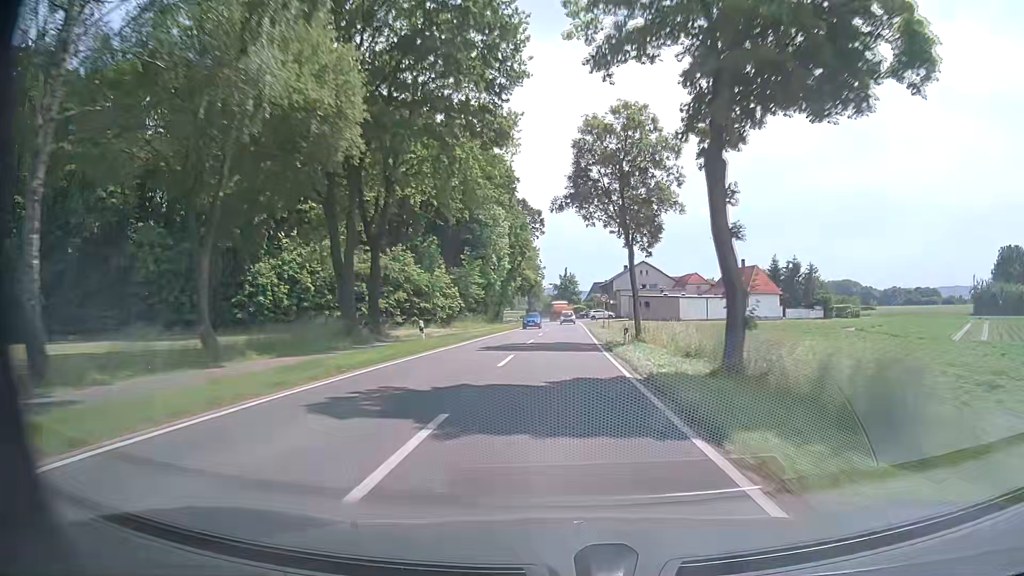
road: tertiary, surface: asphalt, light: Day
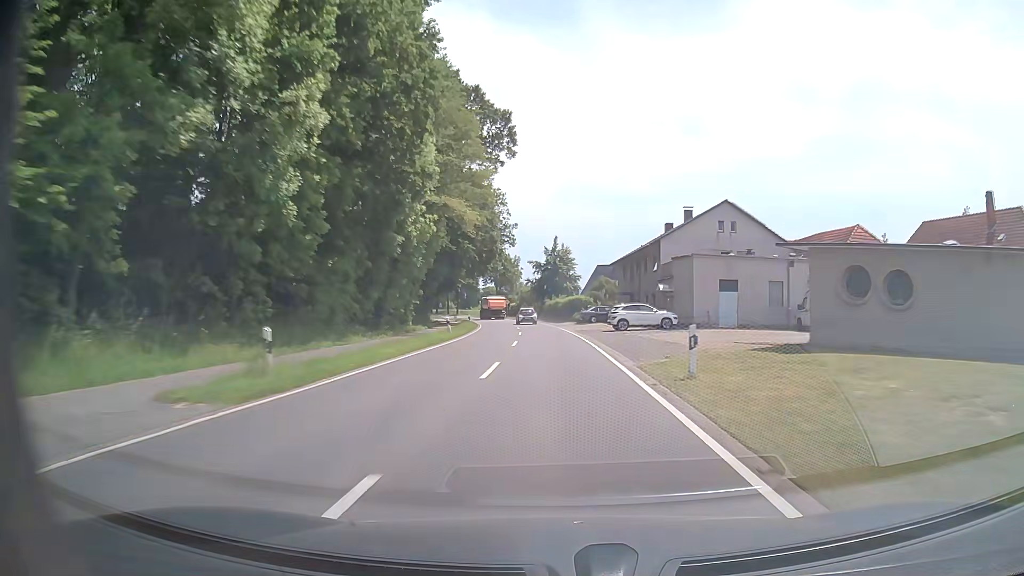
(+1.0, +63.1) m; +1°
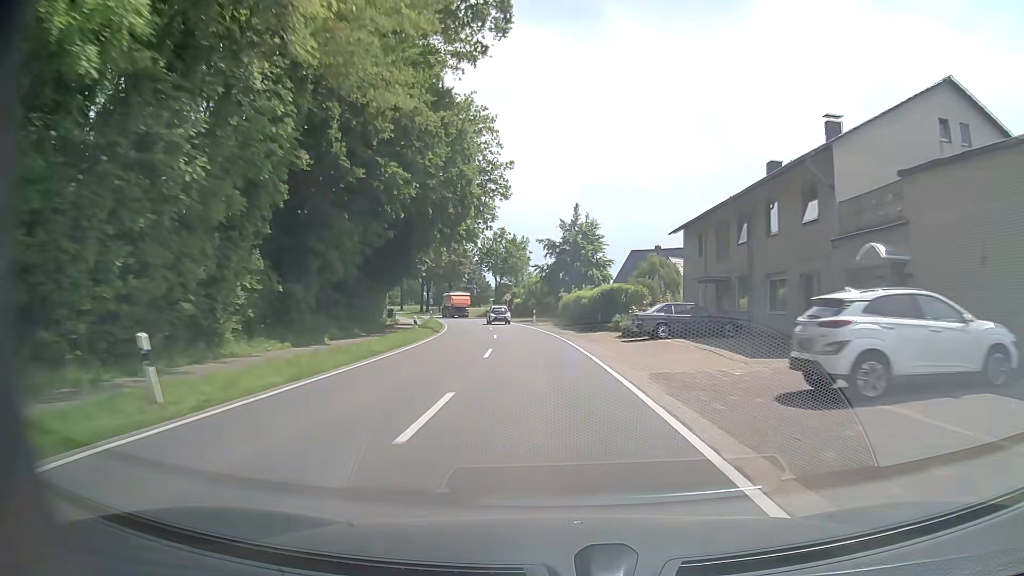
(-0.1, +30.3) m; -1°
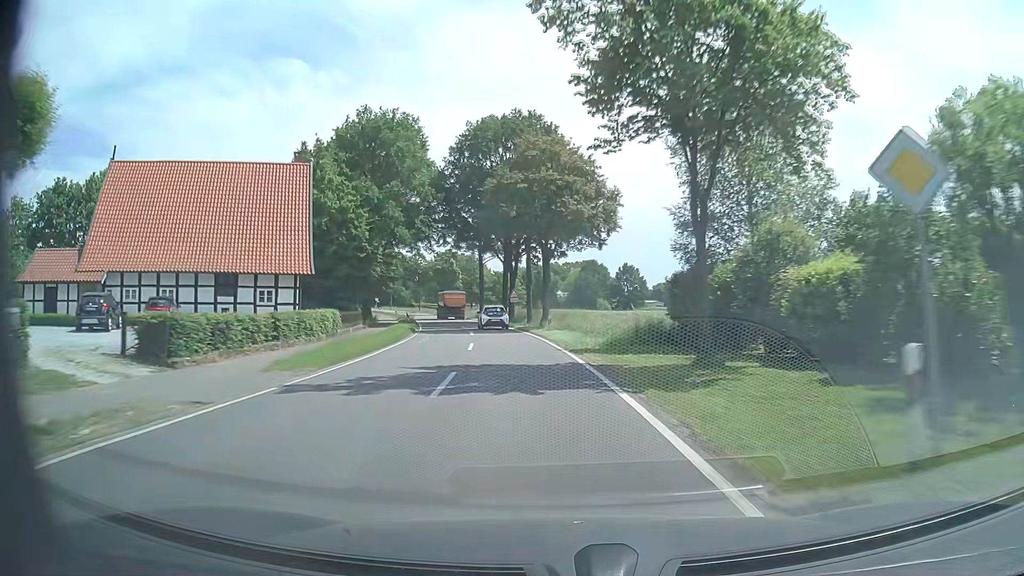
(-6.9, +67.9) m; -13°
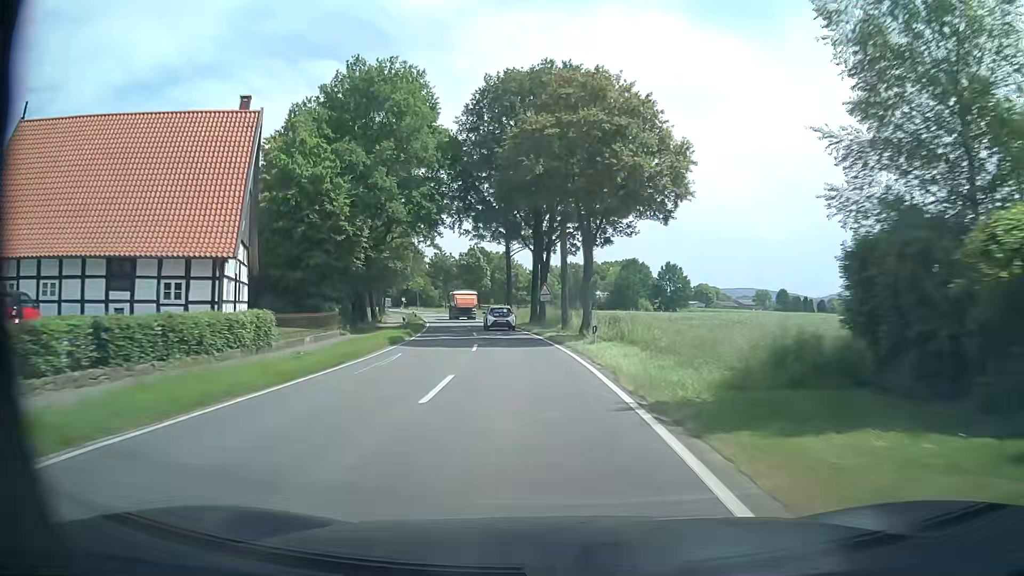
(-0.3, +12.4) m; -3°
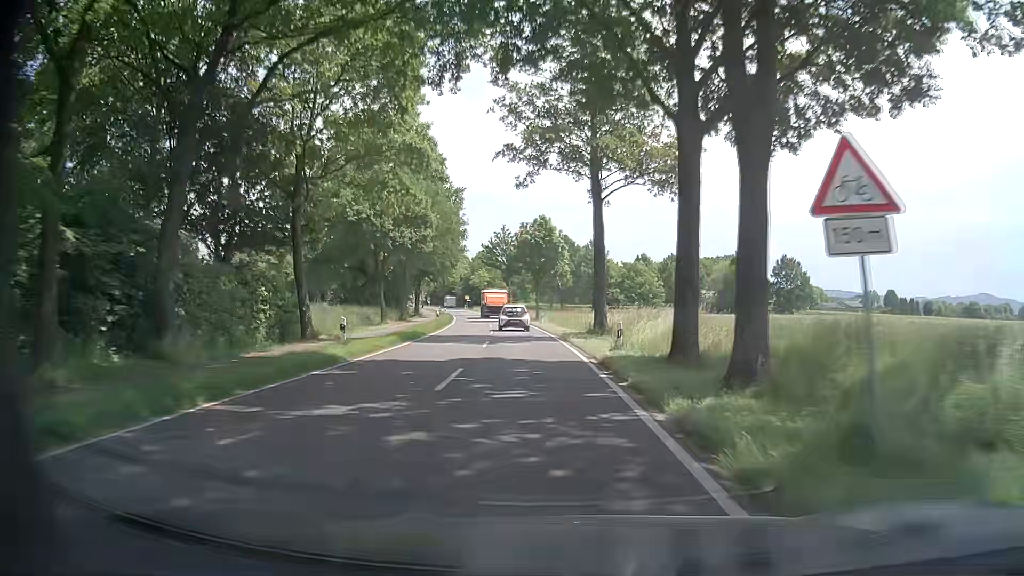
(-2.5, +34.7) m; -7°
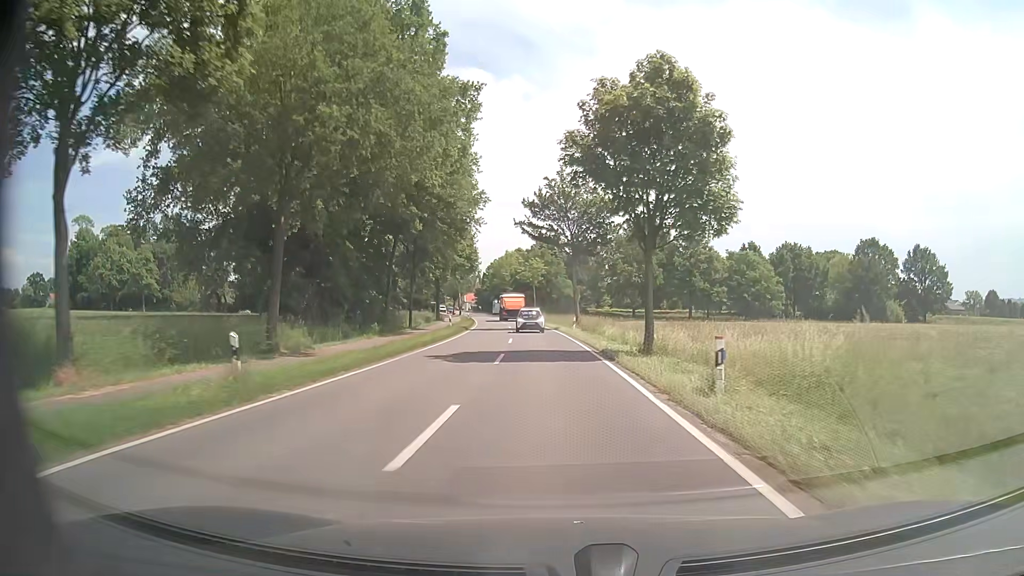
(-2.7, +40.8) m; -6°
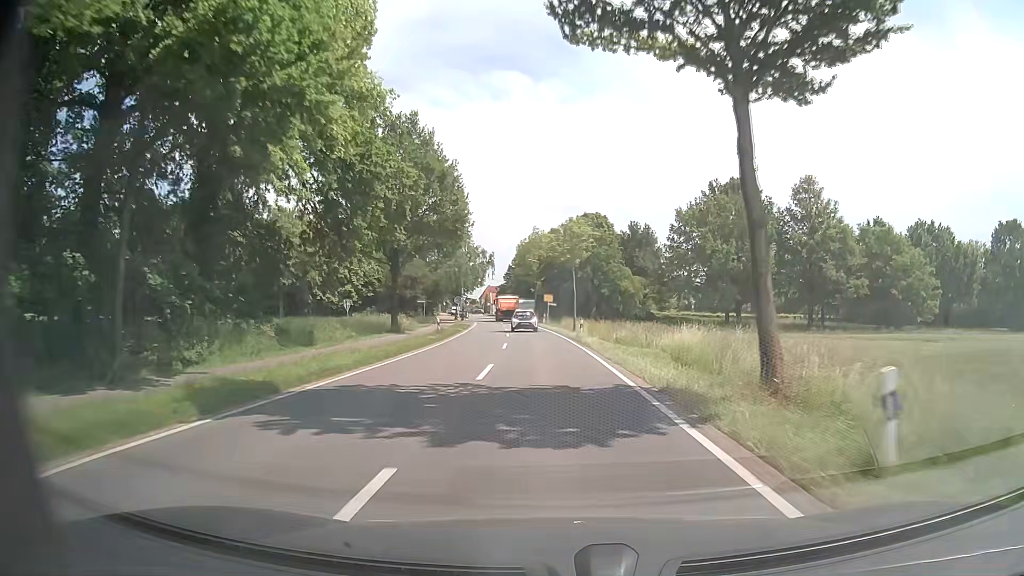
(-1.2, +40.1) m; -3°
(0, +10) (0, +20) (-1, +30) (-1, +40) (-2, +50) (-3, +60) (-4, +70) (-5, +80) (-7, +90) (-8, +100) m
